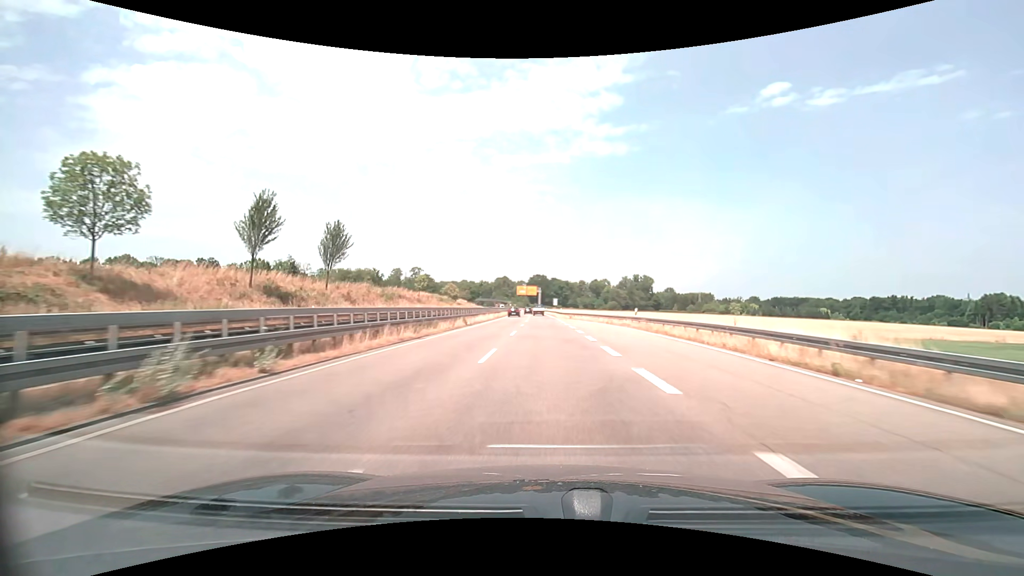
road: trunk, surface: asphalt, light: Day
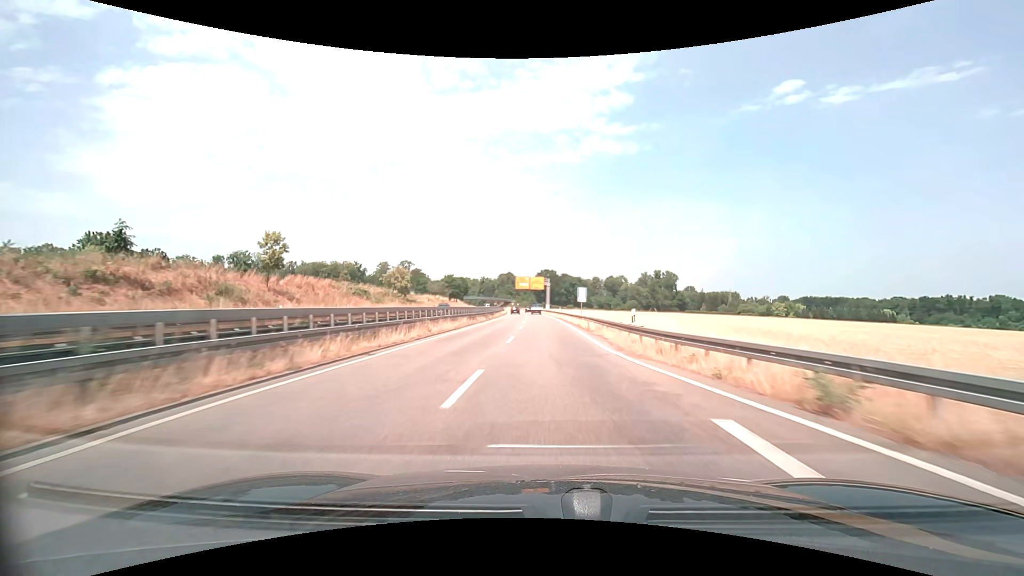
(-0.5, +52.9) m; -1°
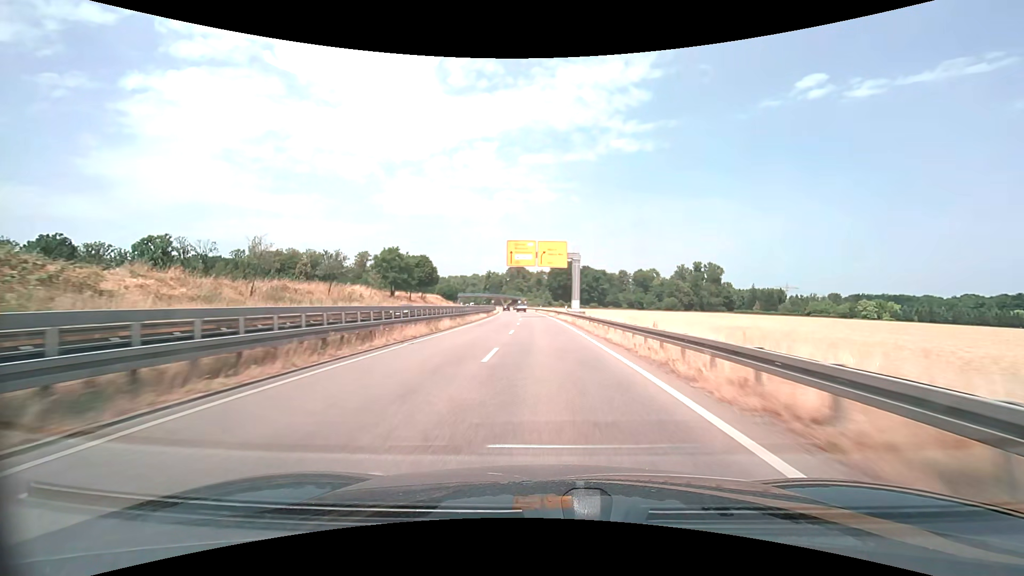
(-0.9, +66.2) m; -2°
(0, +10) (0, +20) (0, +30) (-1, +40) (-1, +50) (-1, +60) (-2, +70) (-2, +80) (-3, +90) (-4, +100) m
